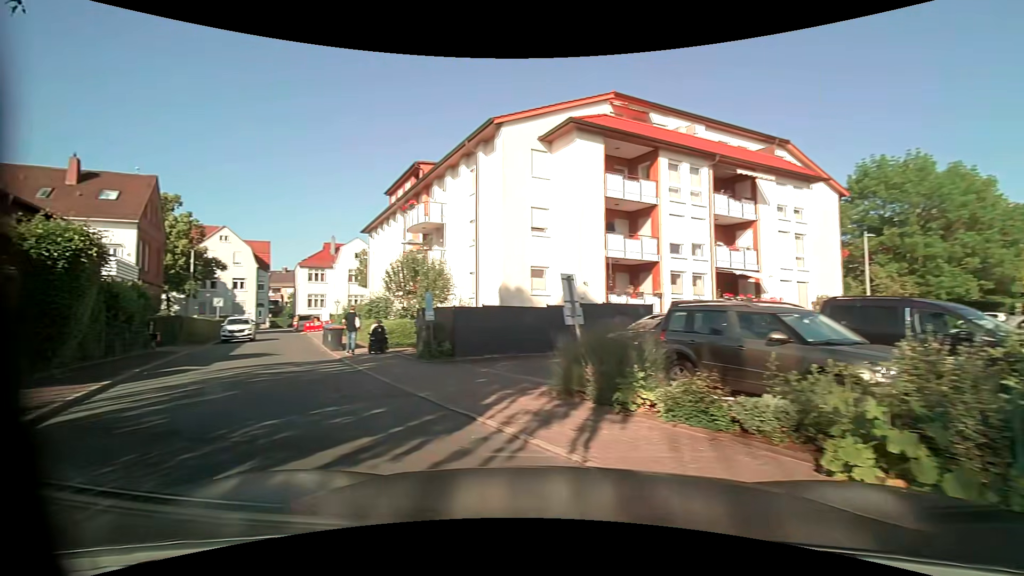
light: Day
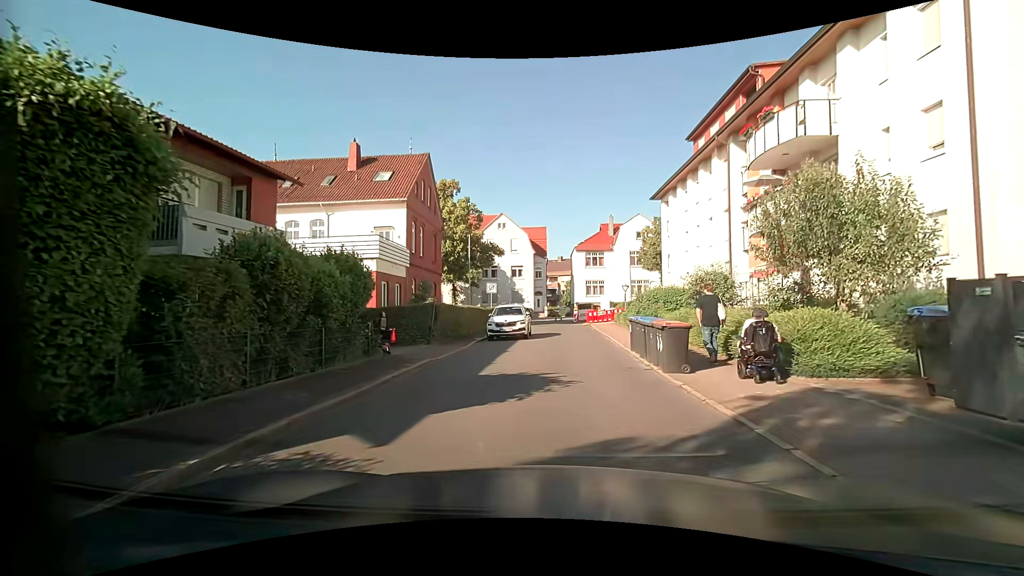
(-5.1, +11.0) m; -31°
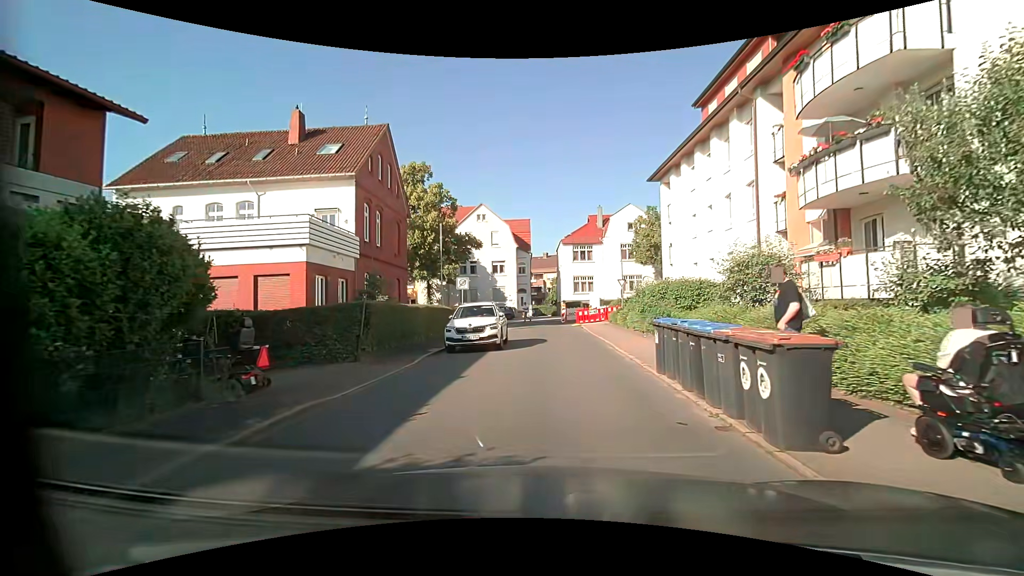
(+0.2, +5.9) m; +3°
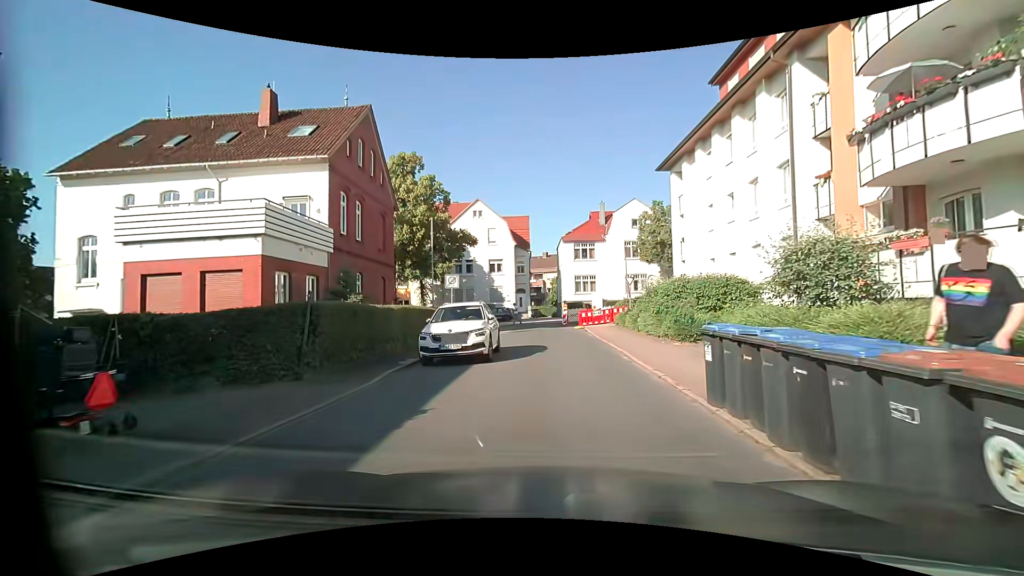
(0.0, +3.1) m; -1°
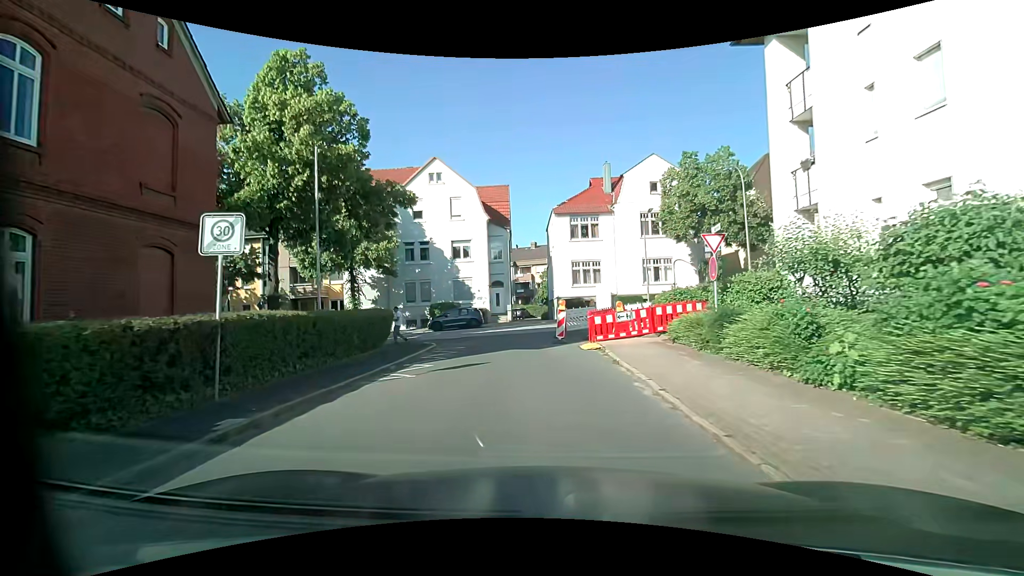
(+0.6, +16.8) m; +2°
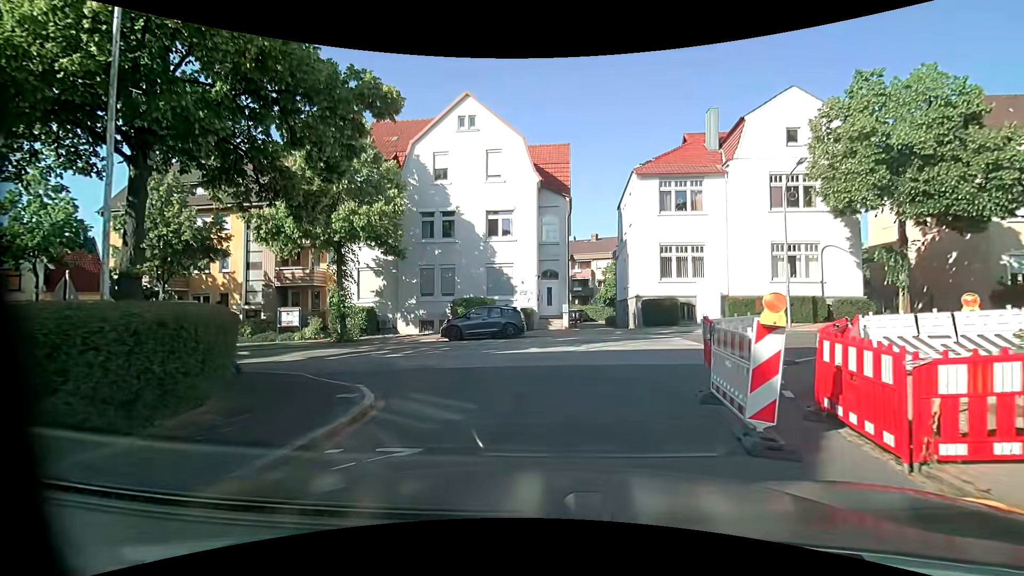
(-1.0, +12.4) m; -5°
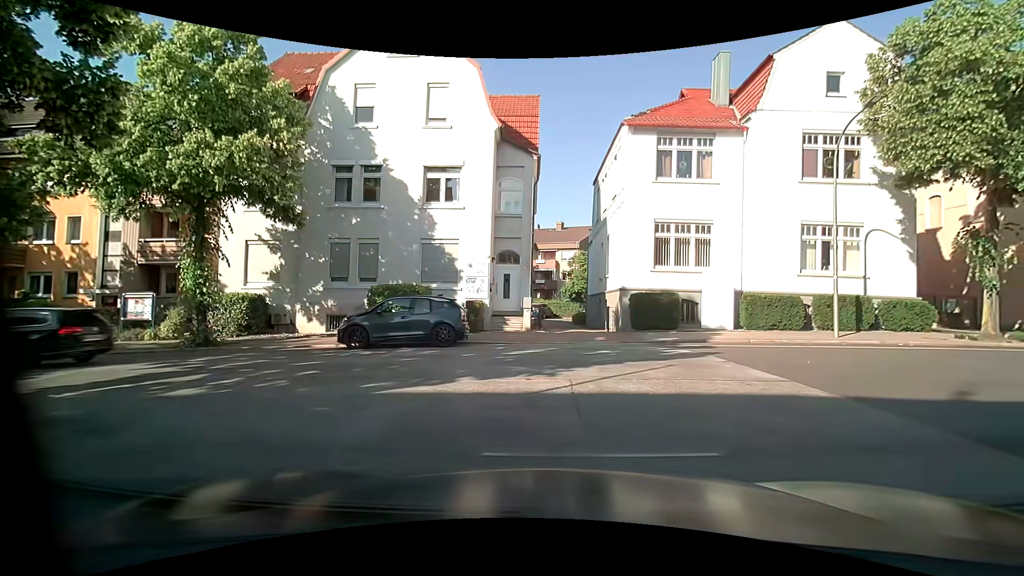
(-0.1, +7.4) m; +3°
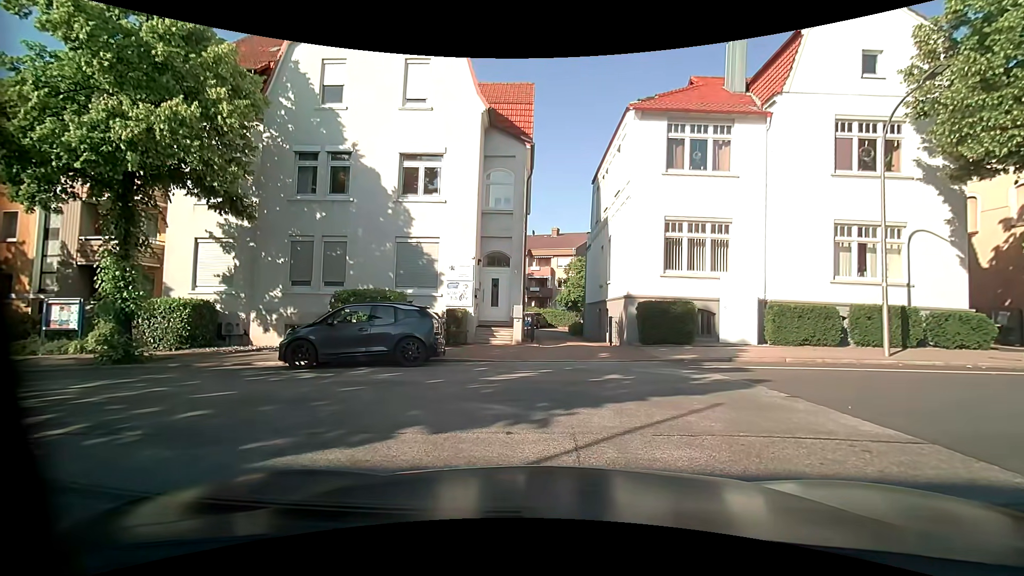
(0.0, +2.9) m; 0°
